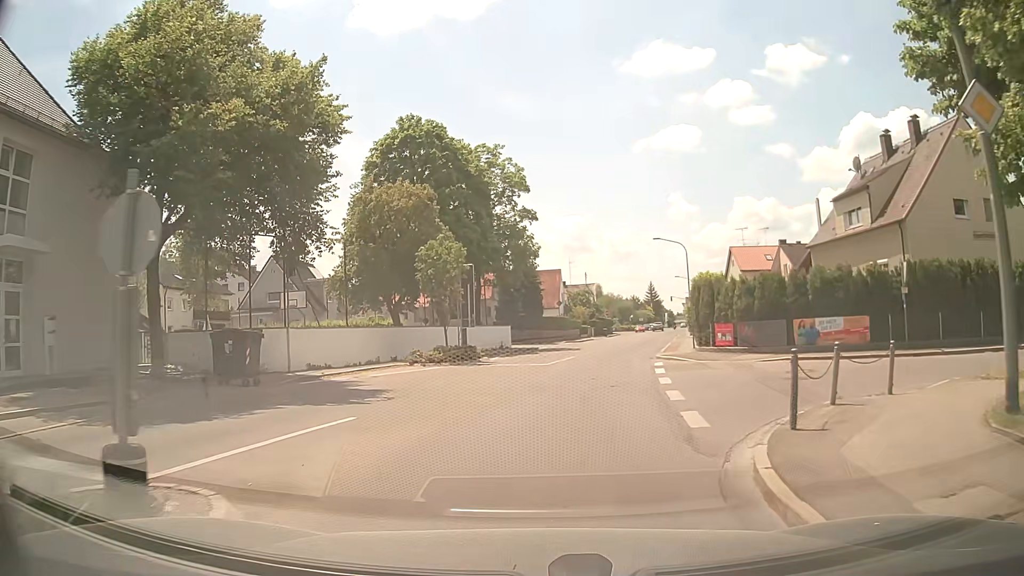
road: tertiary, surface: asphalt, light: Day
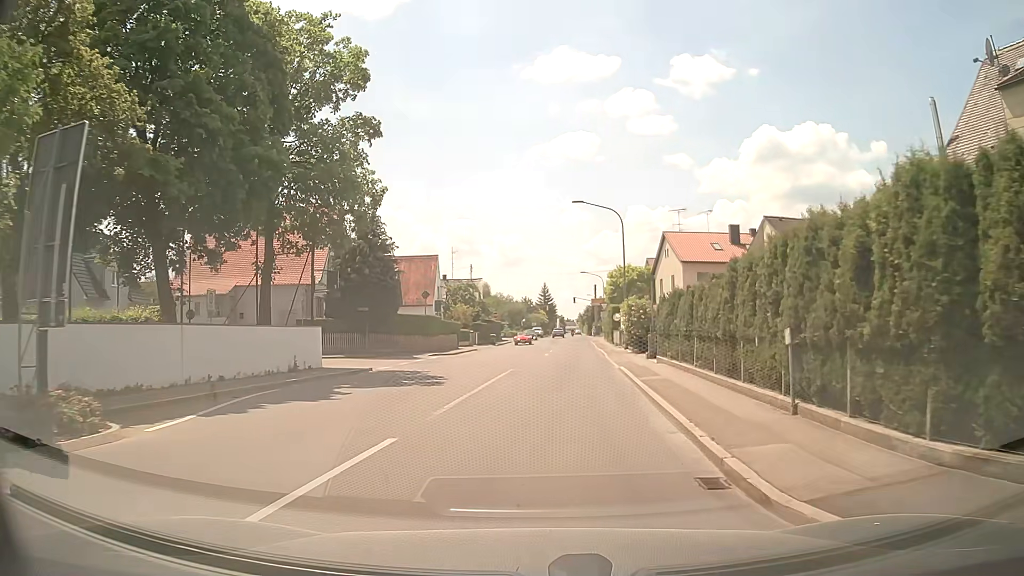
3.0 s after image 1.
(+1.4, +20.5) m; +9°
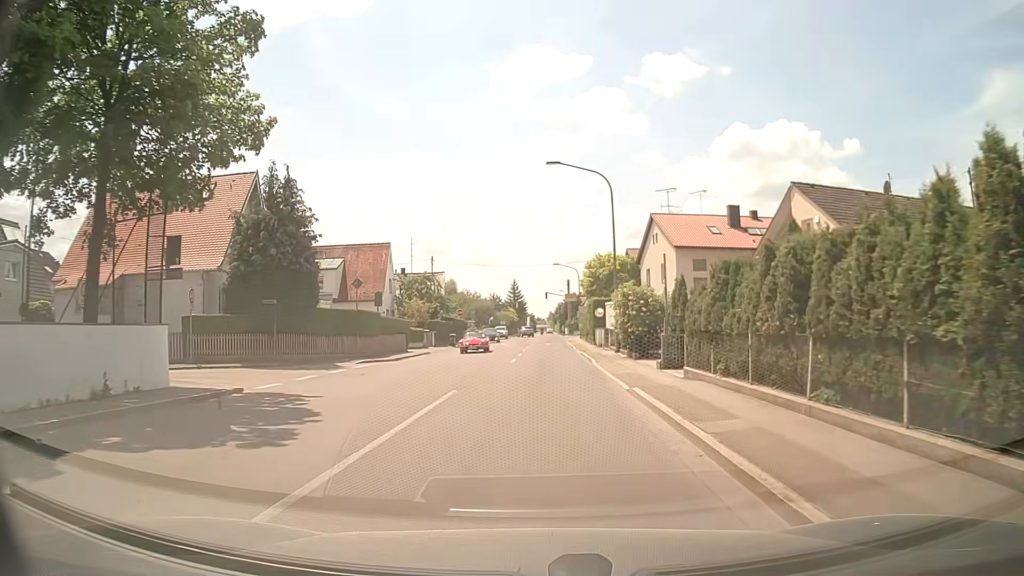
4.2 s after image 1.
(+0.2, +9.1) m; +2°
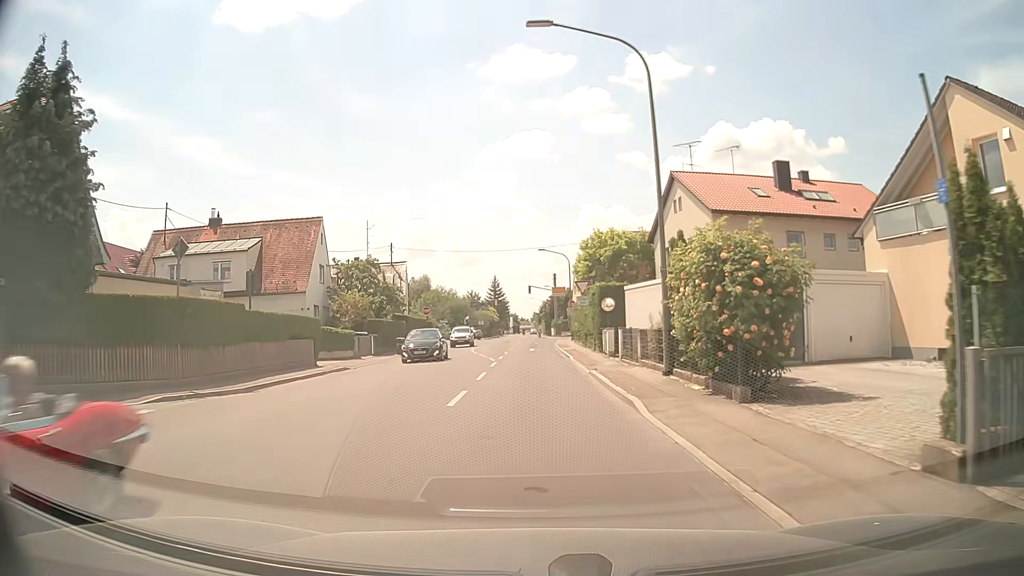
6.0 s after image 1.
(+0.3, +14.8) m; +2°
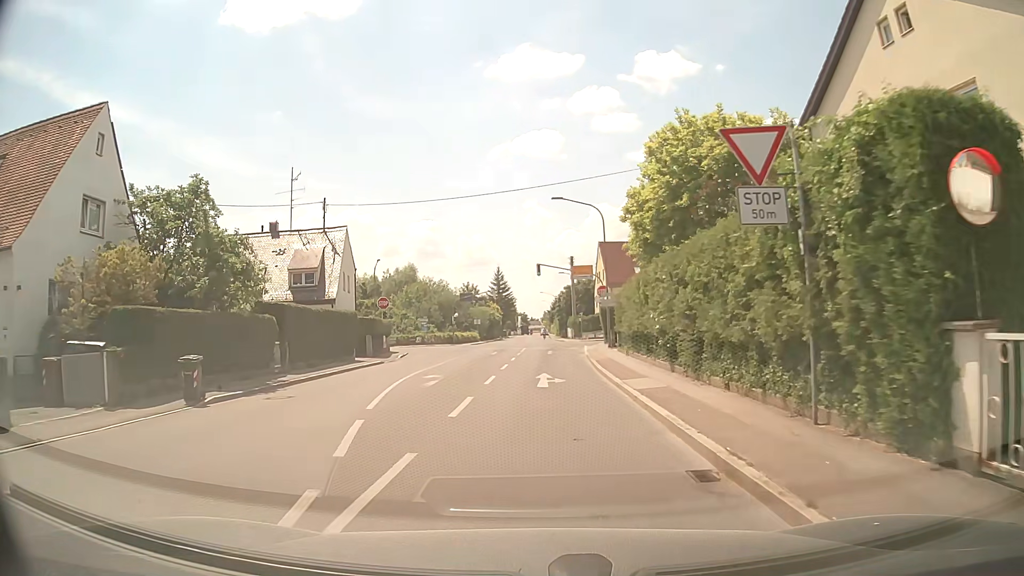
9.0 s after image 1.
(-0.2, +25.3) m; 0°
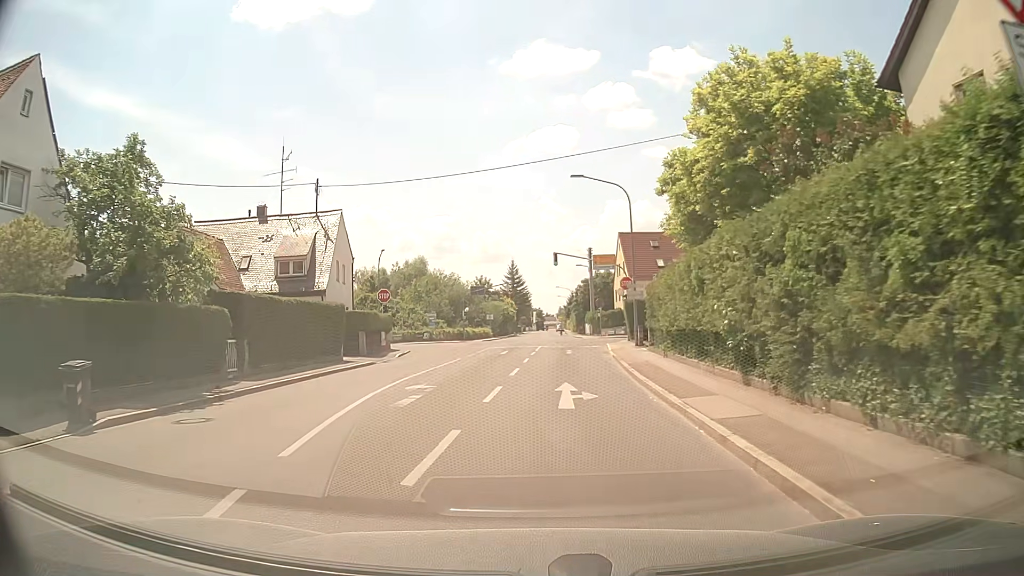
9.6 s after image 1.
(-0.1, +4.7) m; -2°
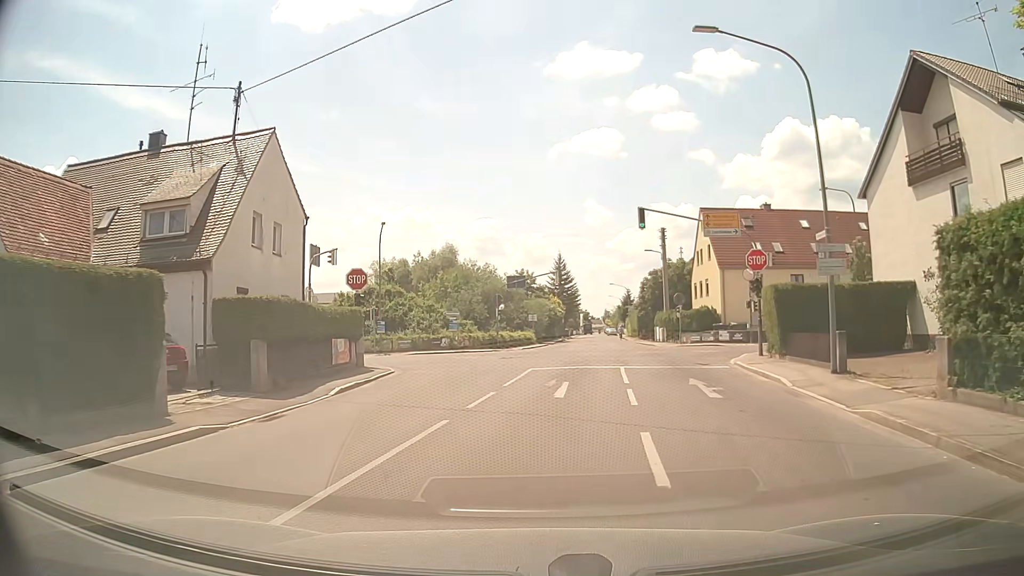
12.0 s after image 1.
(-1.0, +17.9) m; -4°
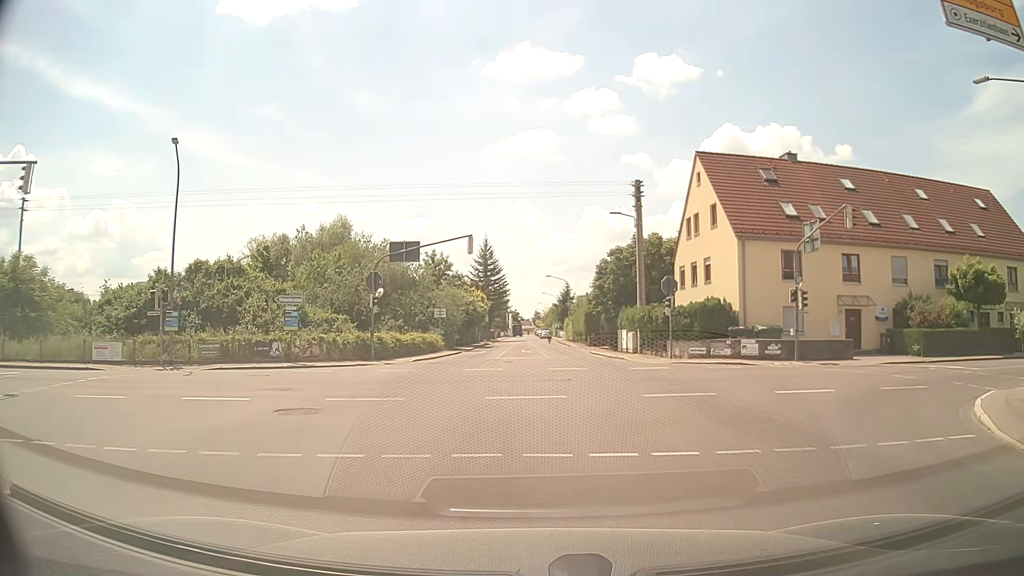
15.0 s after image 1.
(+1.2, +20.4) m; +6°
